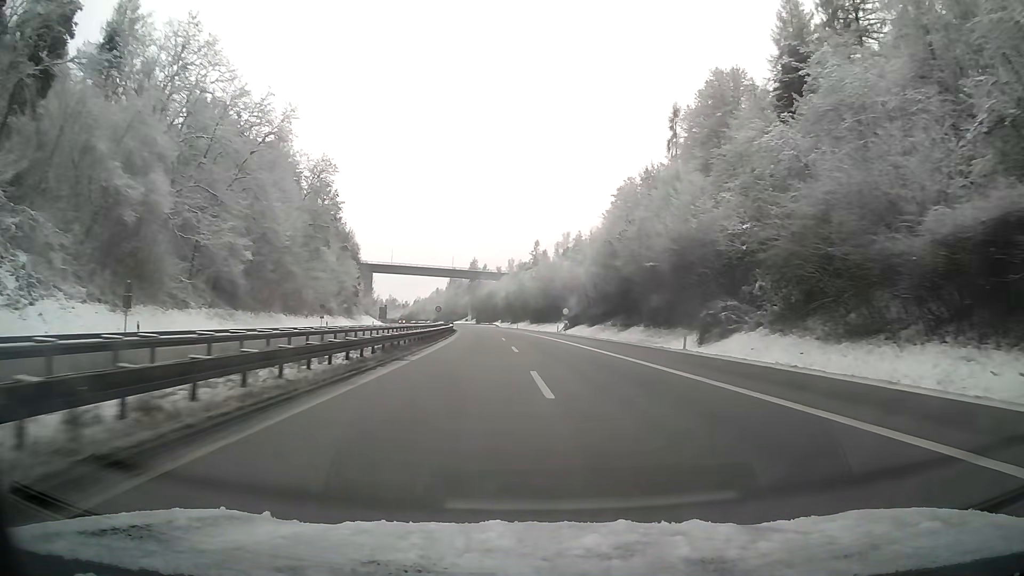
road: motorway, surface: asphalt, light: Day
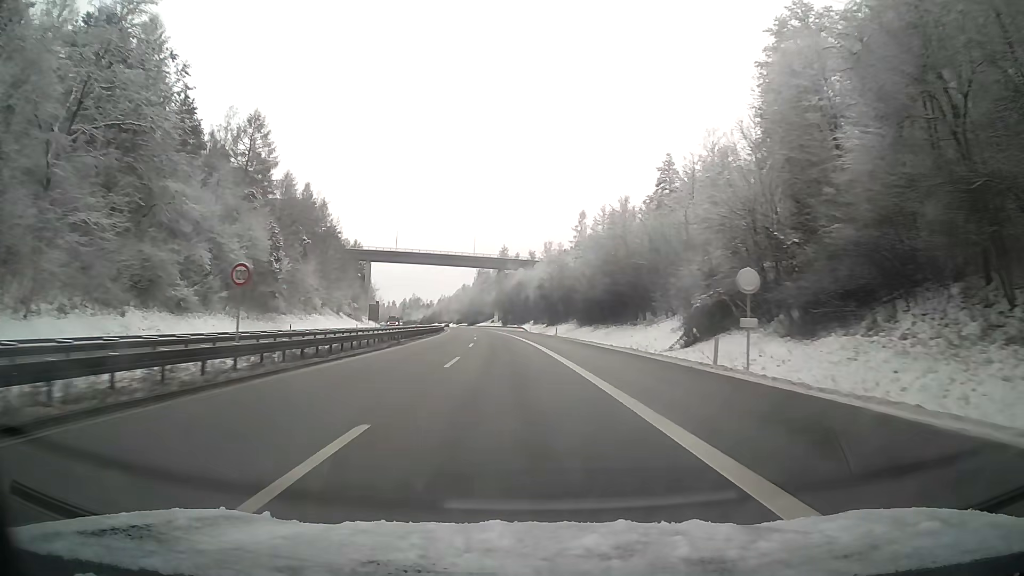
(-1.8, +63.4) m; -4°
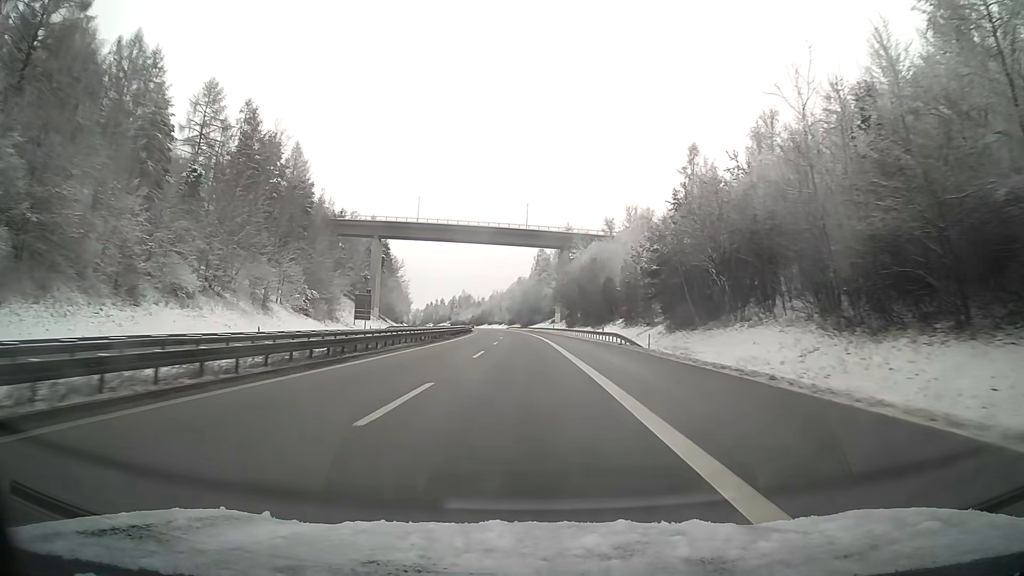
(-3.1, +65.7) m; -5°
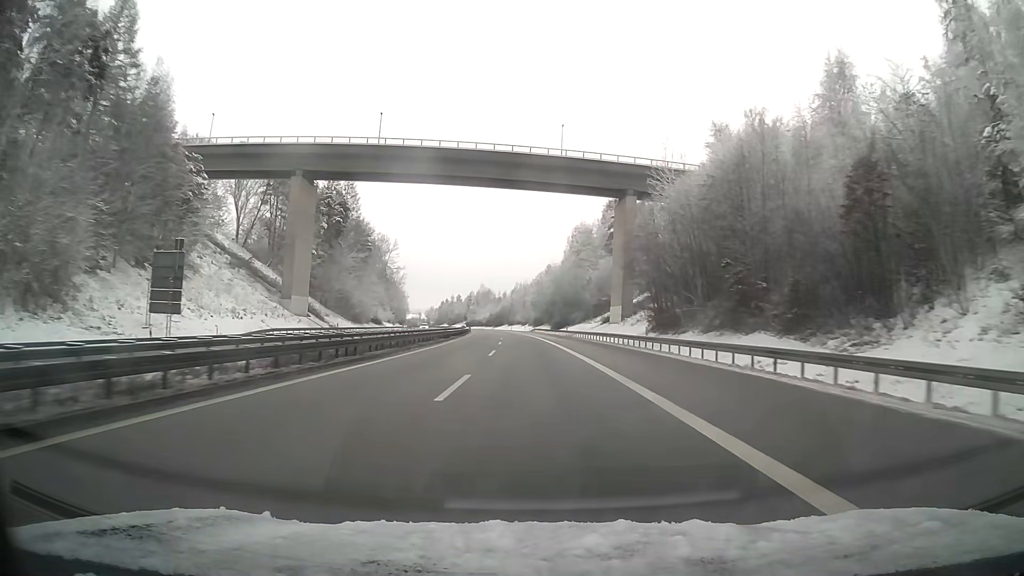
(-1.6, +69.7) m; -2°
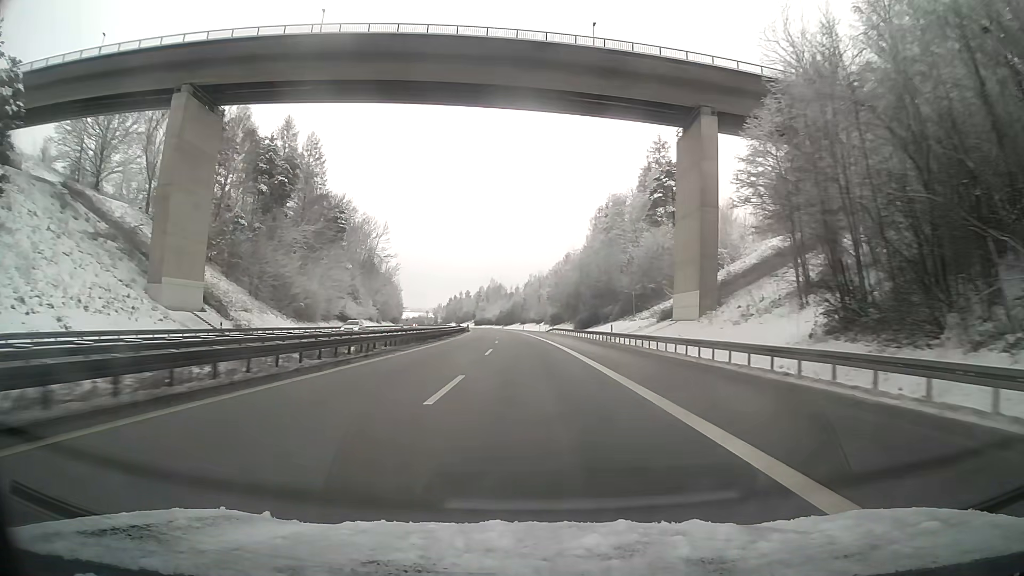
(-0.4, +36.2) m; -1°
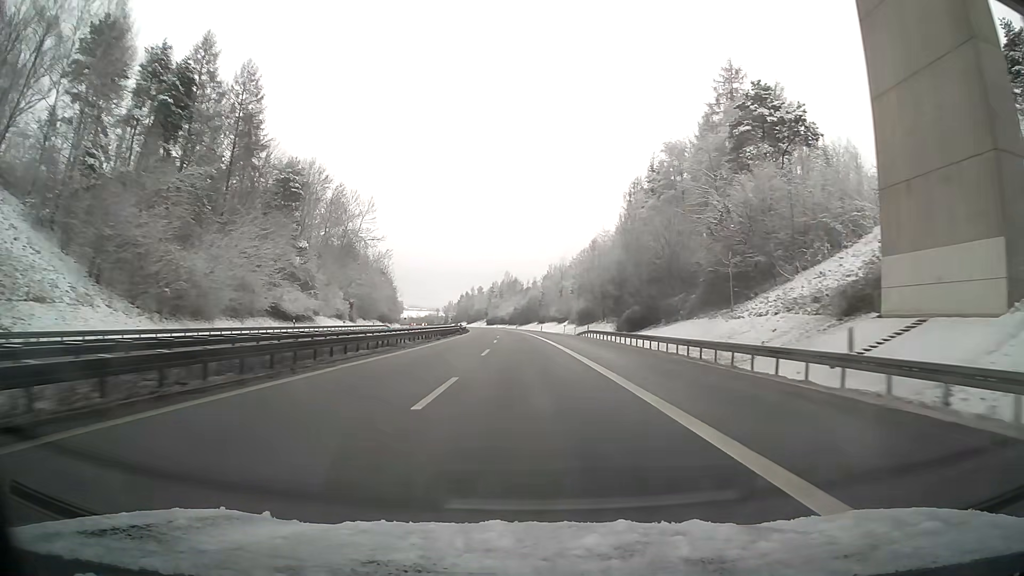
(-0.6, +36.9) m; -2°
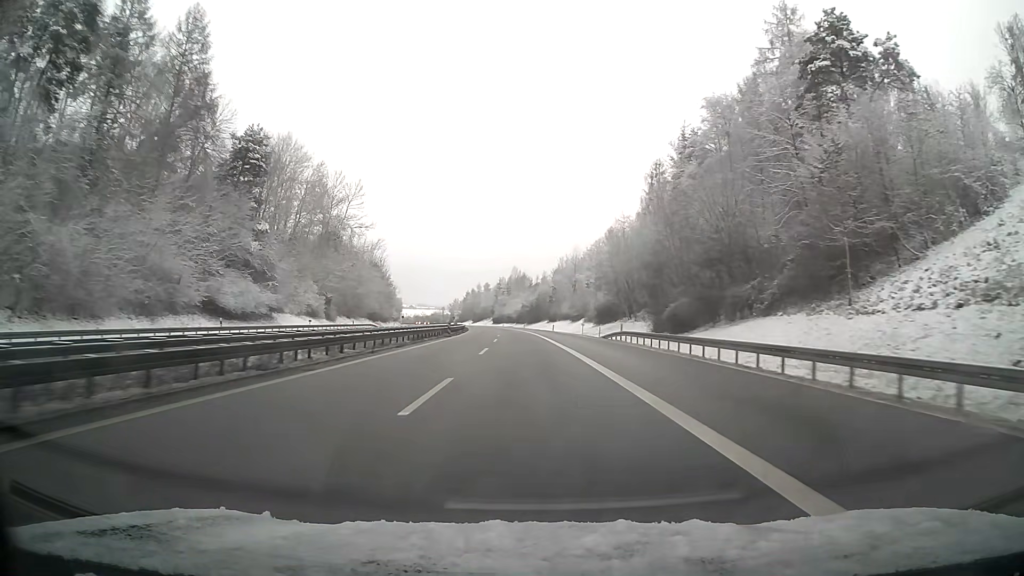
(-0.1, +18.6) m; -1°
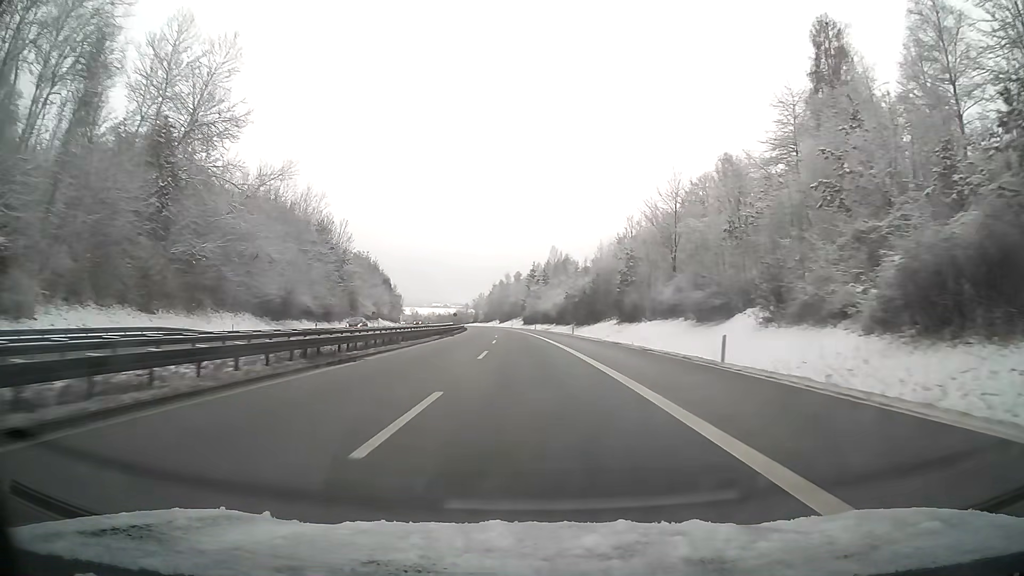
(-1.9, +75.0) m; -3°
